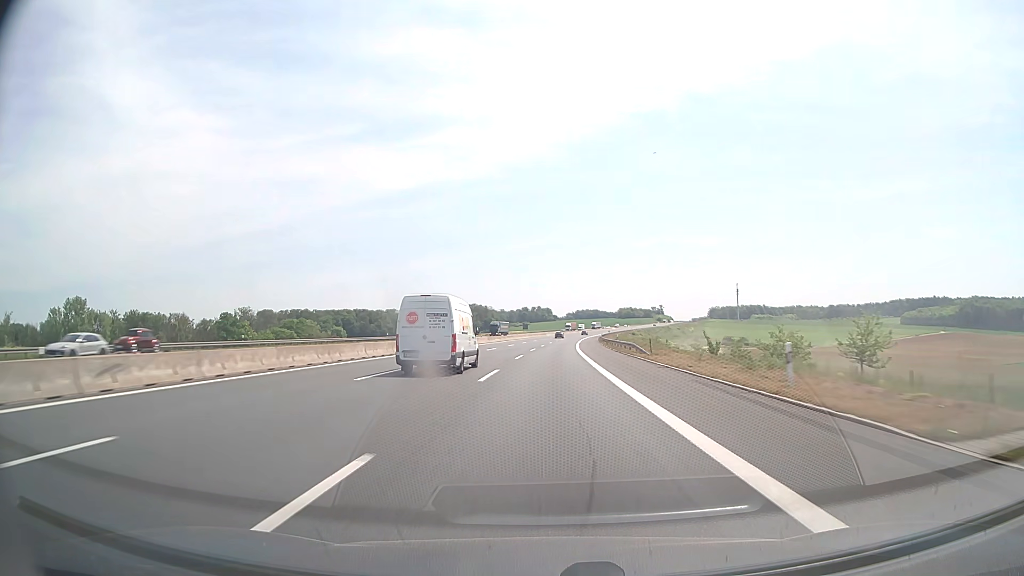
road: motorway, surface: asphalt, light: Day
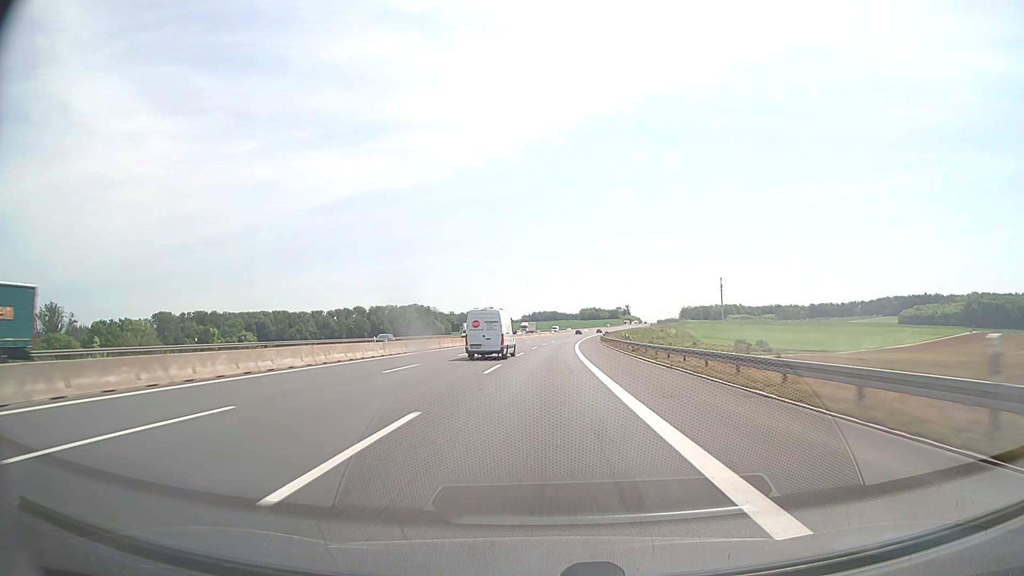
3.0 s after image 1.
(+3.9, +102.9) m; +4°
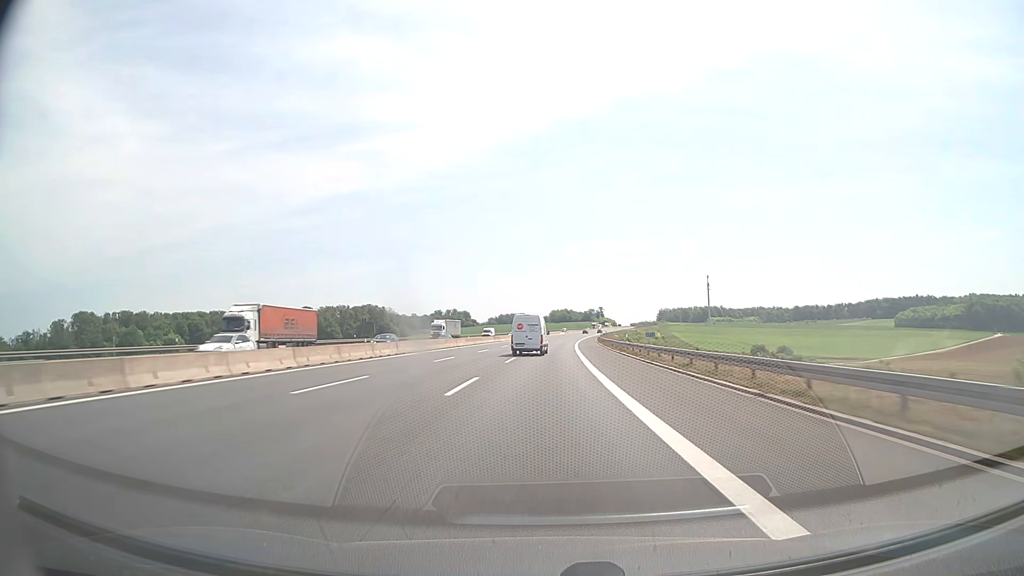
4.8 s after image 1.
(+1.4, +61.8) m; +3°
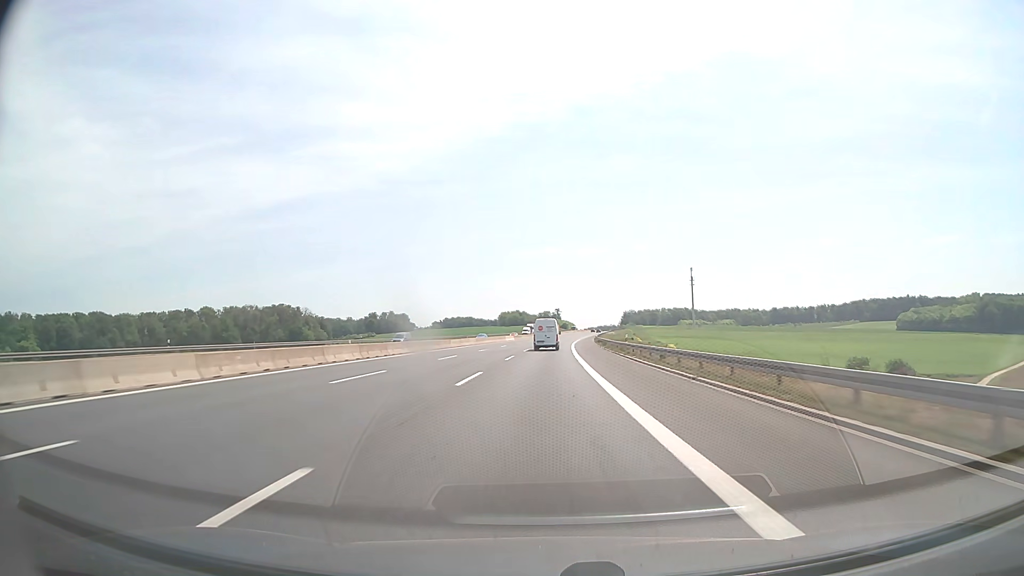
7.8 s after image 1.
(+3.6, +102.9) m; +4°
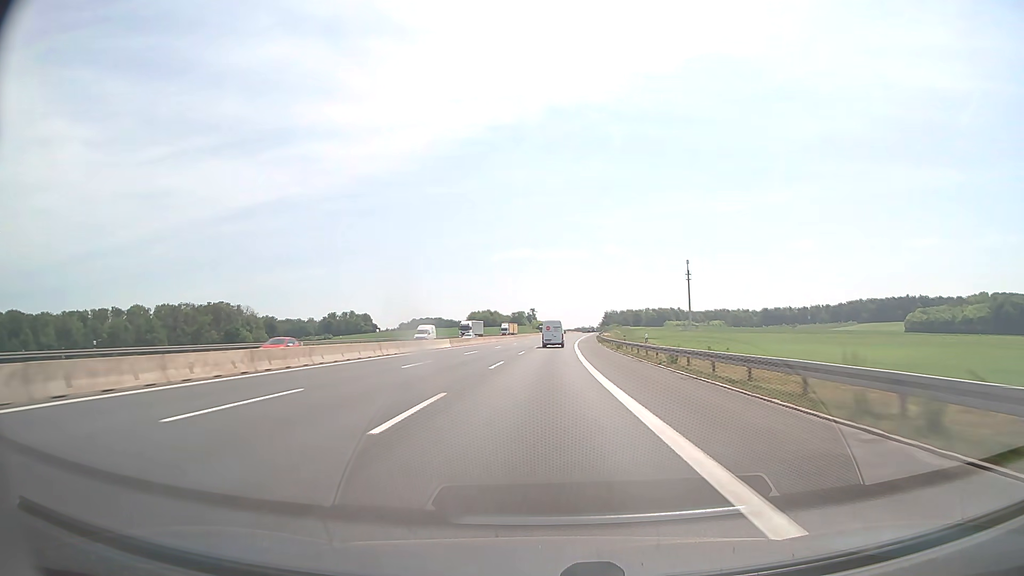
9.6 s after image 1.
(+1.1, +61.8) m; +2°
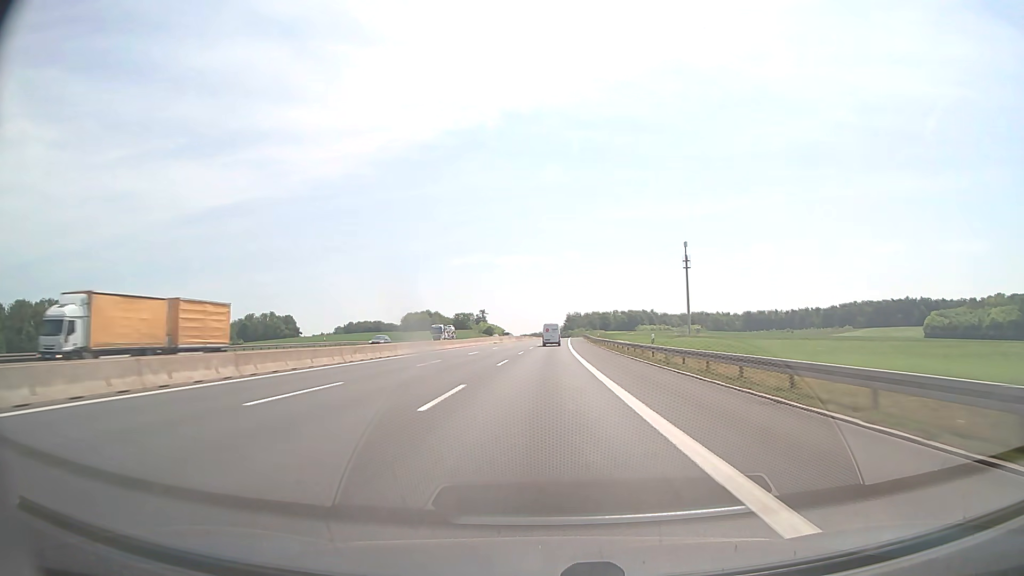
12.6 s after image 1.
(+3.5, +102.9) m; +4°
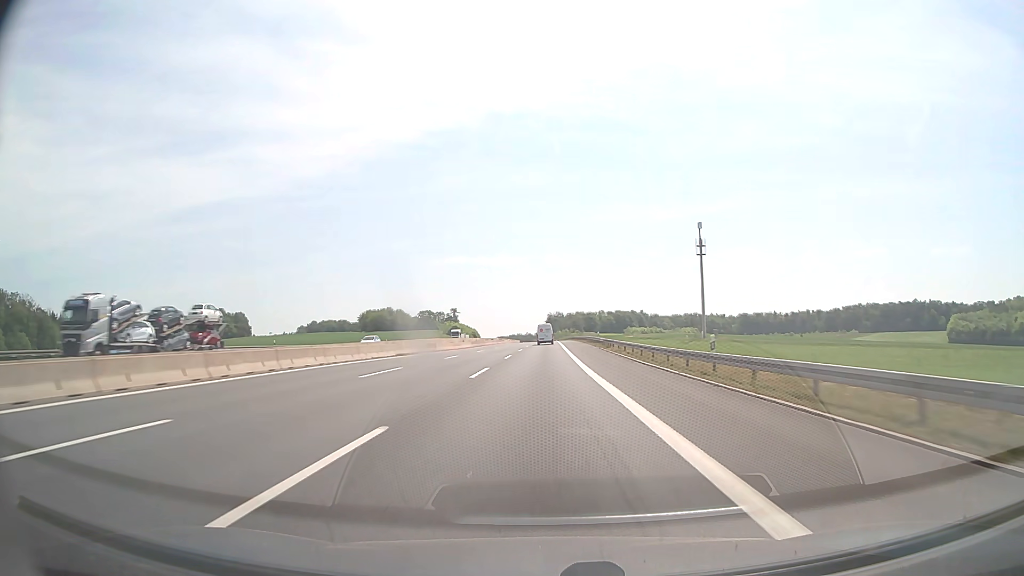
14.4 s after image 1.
(+0.8, +61.8) m; +2°
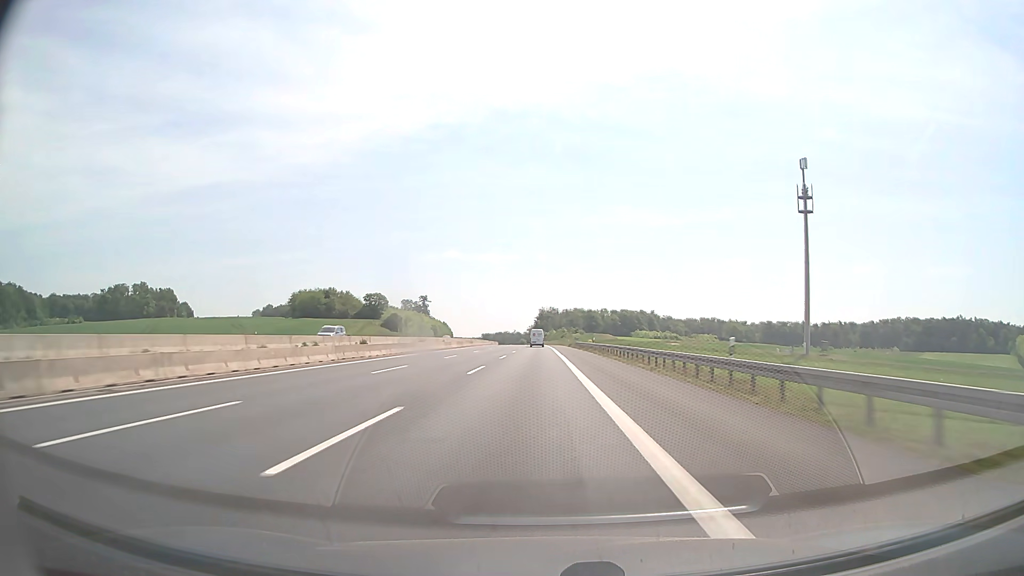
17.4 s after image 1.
(+1.2, +103.0) m; +1°
(0, +10) (0, +20) (0, +30) (0, +40) (0, +50) (0, +60) (0, +70) (0, +80) (0, +90) (0, +100) m
